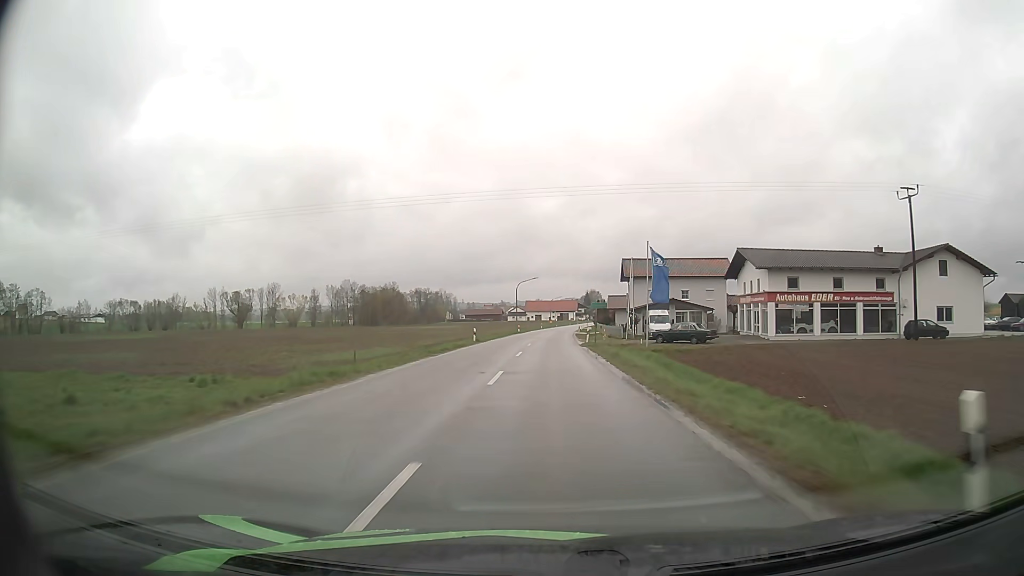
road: secondary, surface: asphalt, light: Day
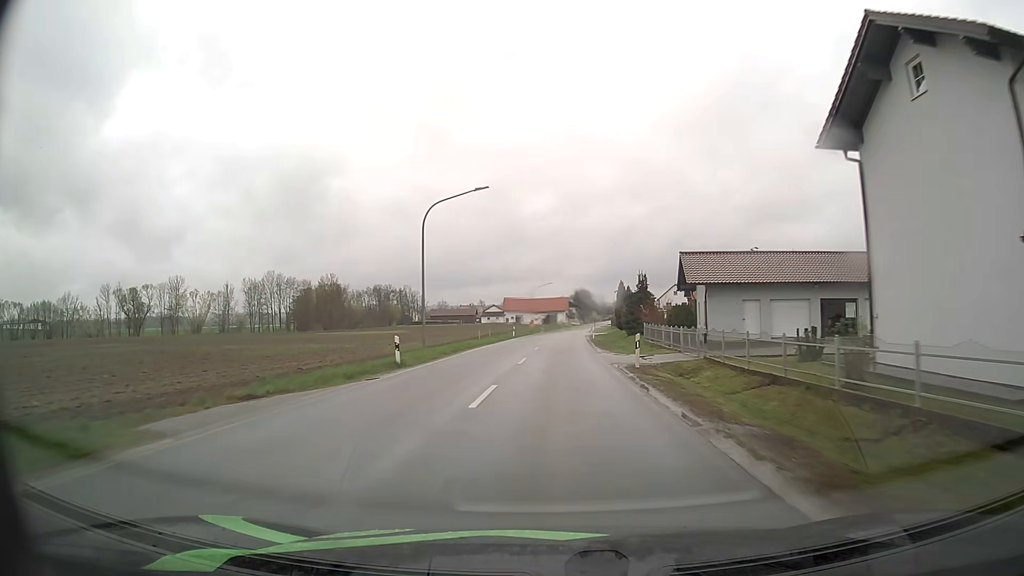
(+0.5, +64.0) m; +1°
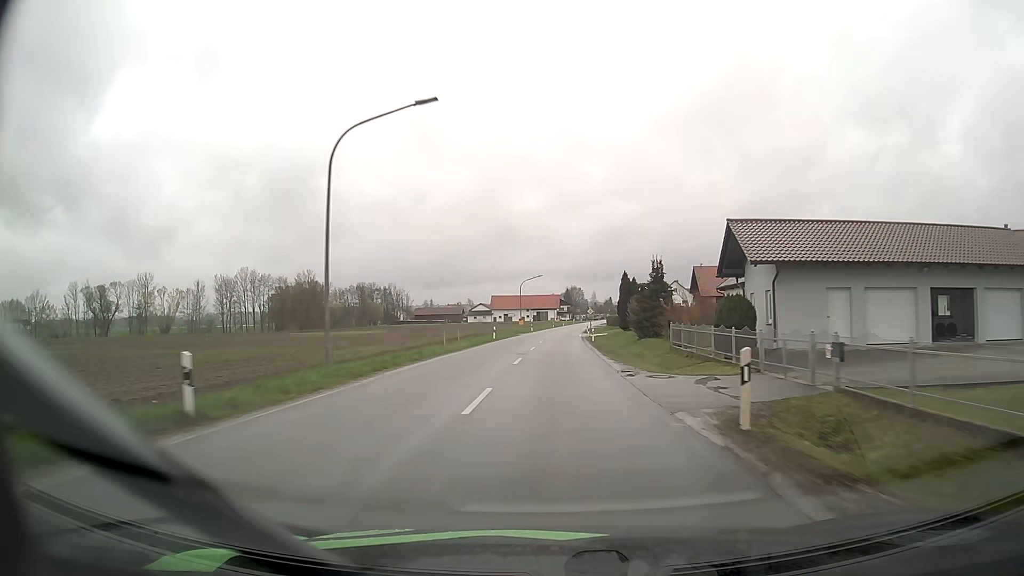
(+0.1, +12.6) m; +1°
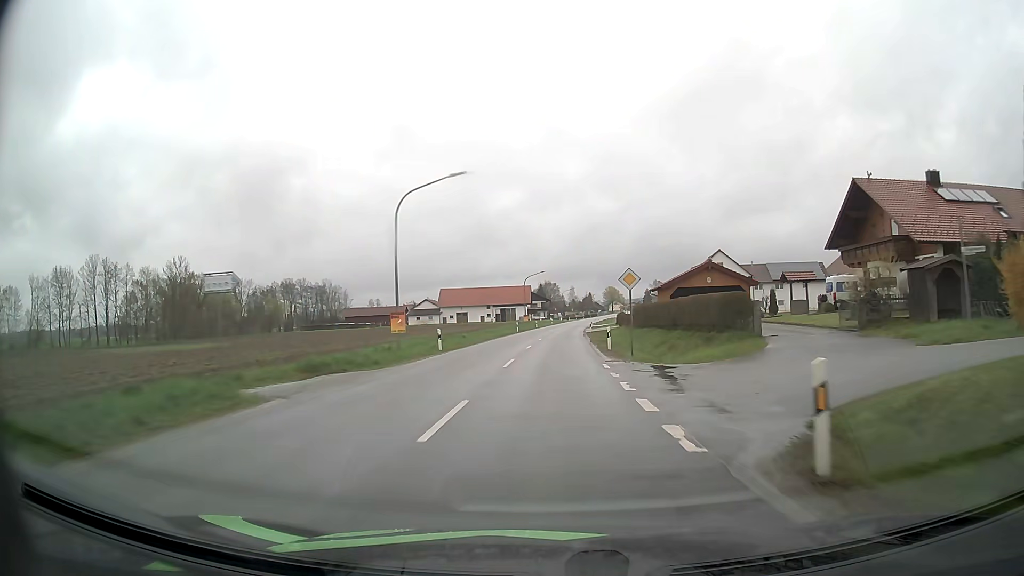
(+1.5, +62.4) m; +2°
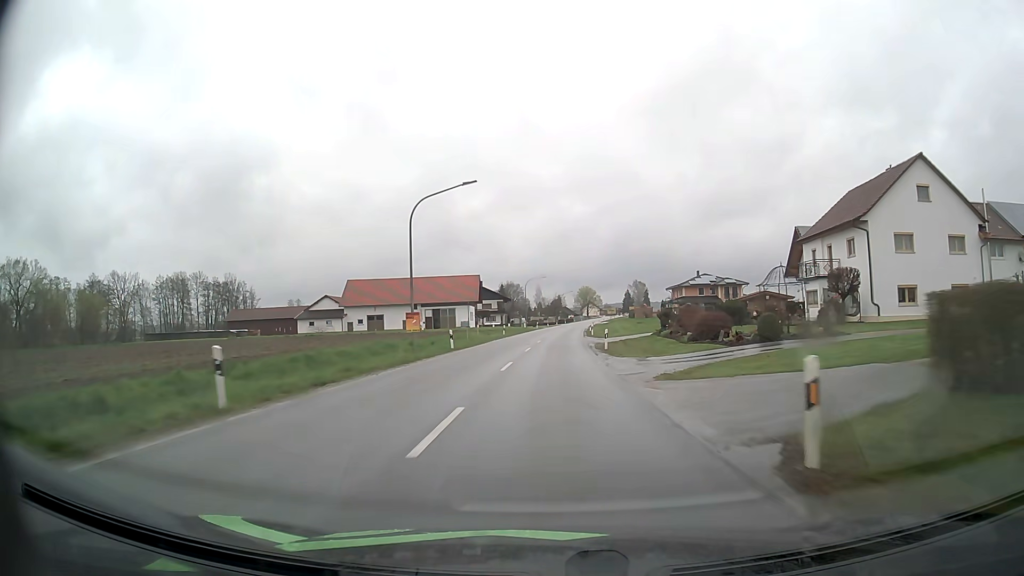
(+1.2, +61.0) m; +3°
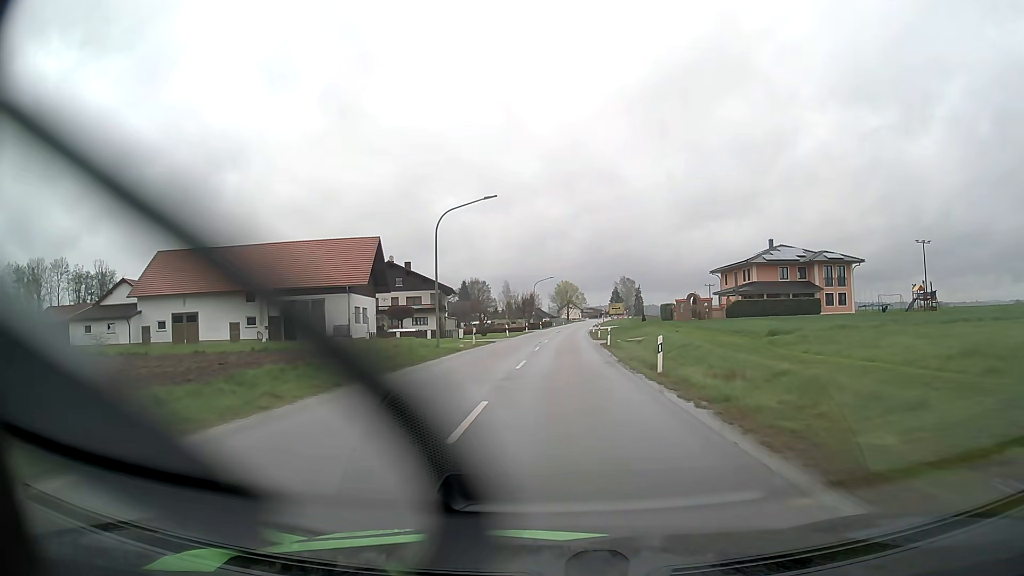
(+1.0, +59.2) m; +2°
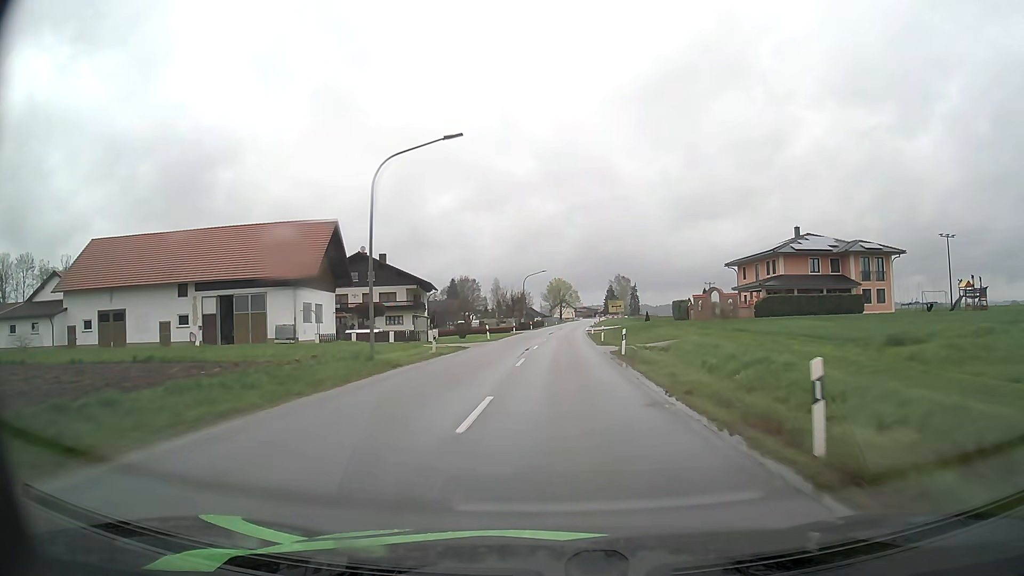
(+0.1, +11.2) m; +1°
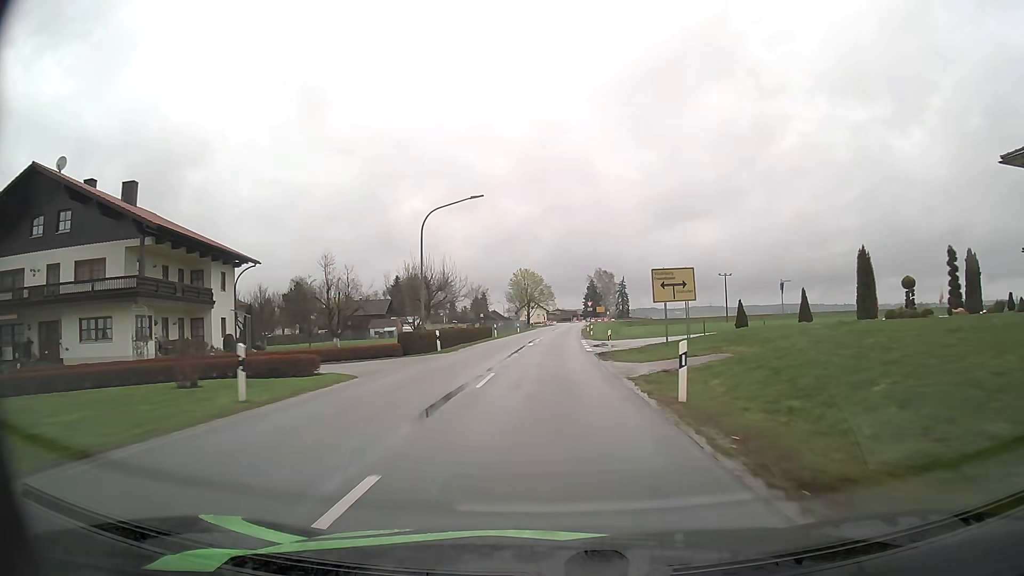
(+1.5, +54.2) m; +3°
(0, +10) (0, +20) (0, +30) (0, +40) (+1, +50) (+1, +60) (+2, +70) (+2, +80) (+3, +90) (+3, +100) m
